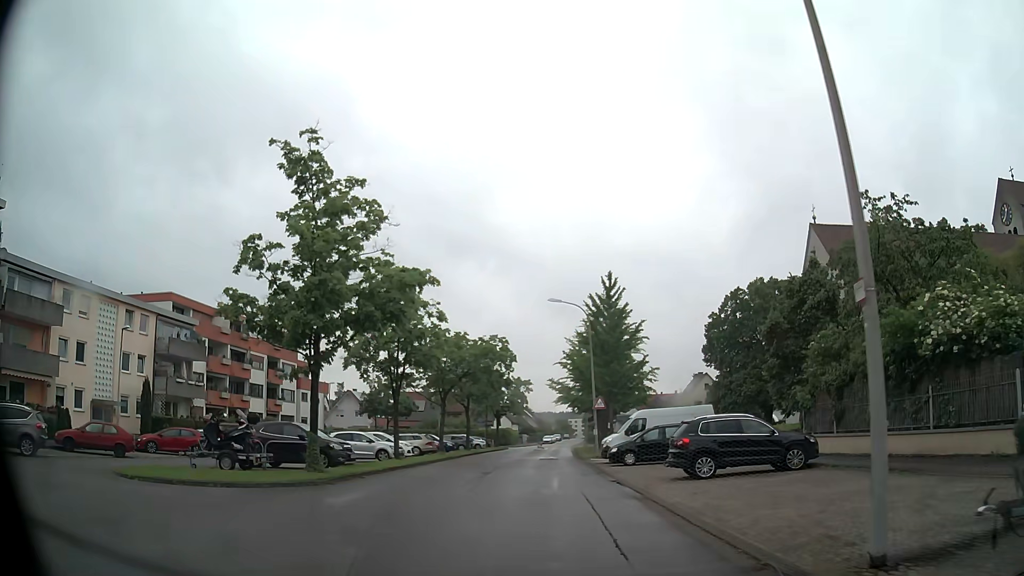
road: residential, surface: asphalt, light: Day
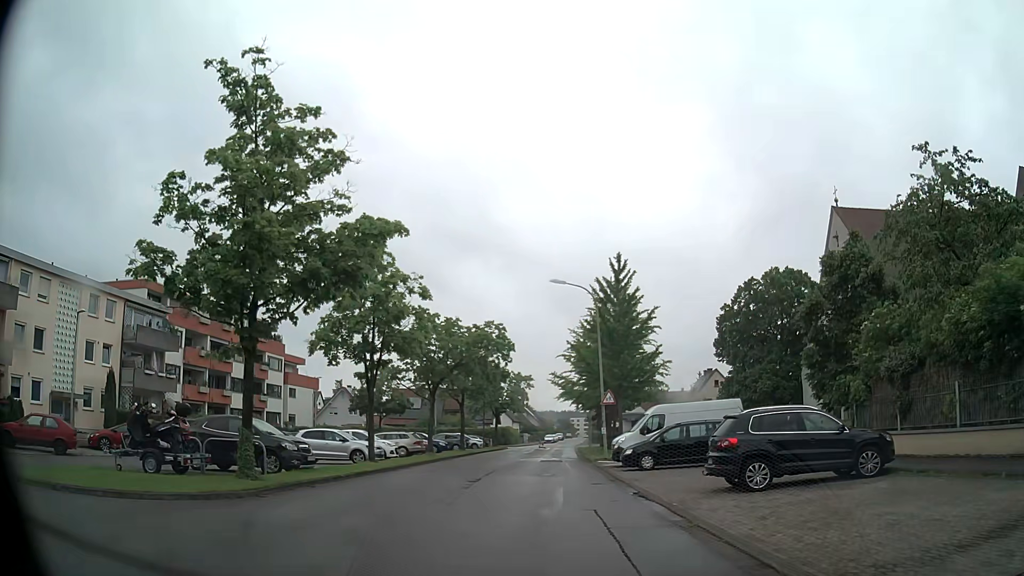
(0.0, +4.5) m; 0°
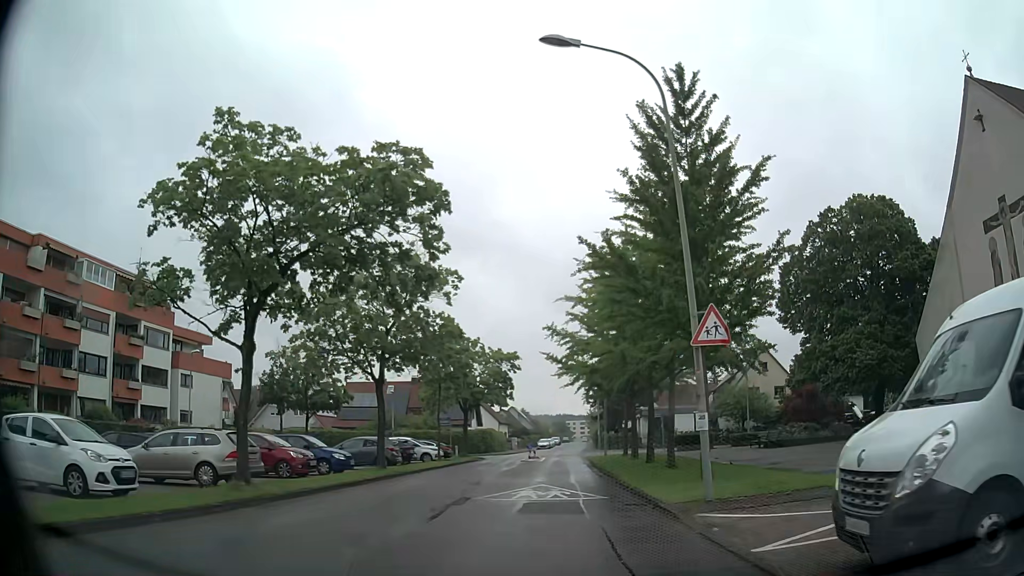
(-0.2, +22.3) m; 0°
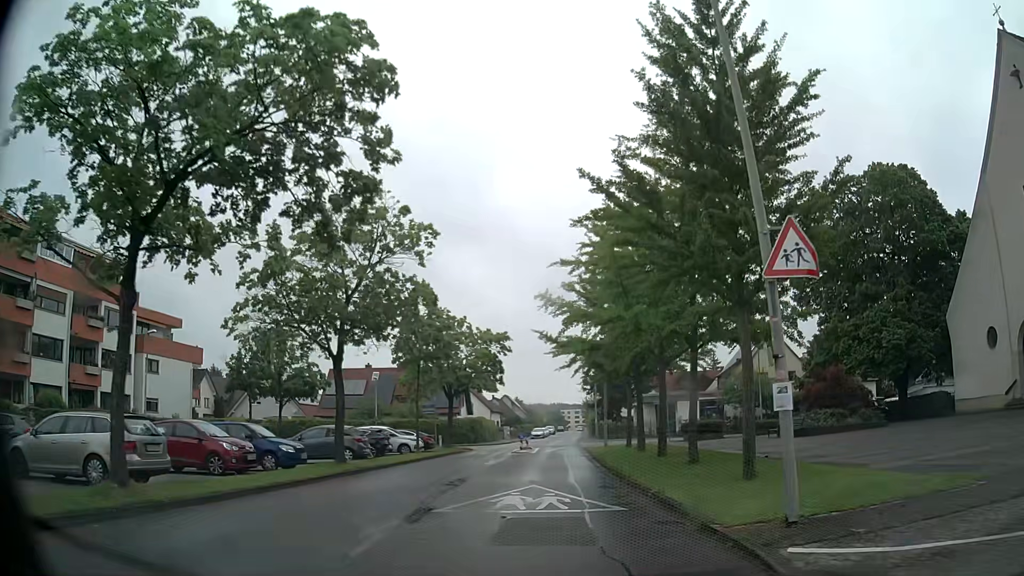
(0.0, +4.5) m; +1°
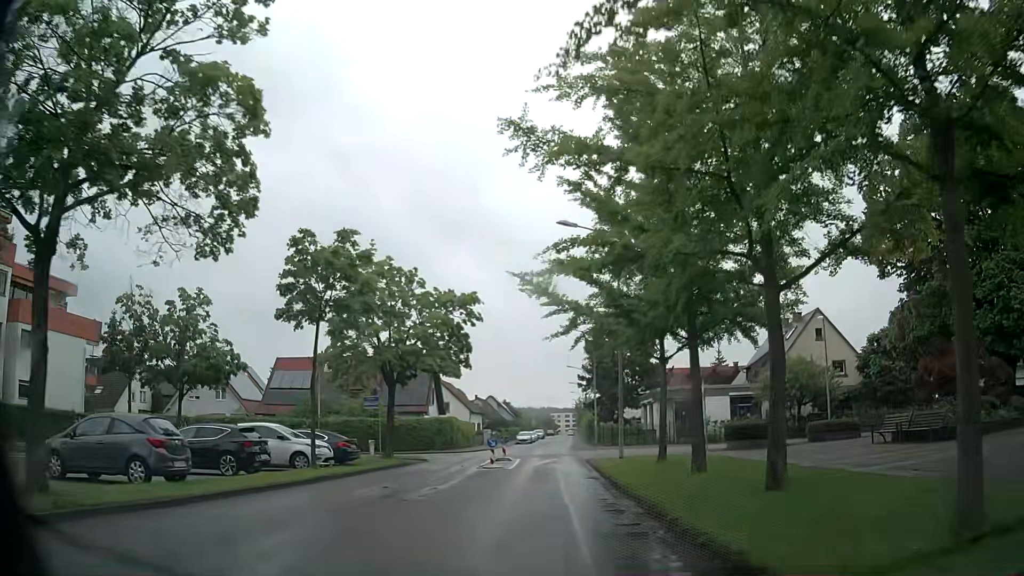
(+0.1, +13.4) m; +2°
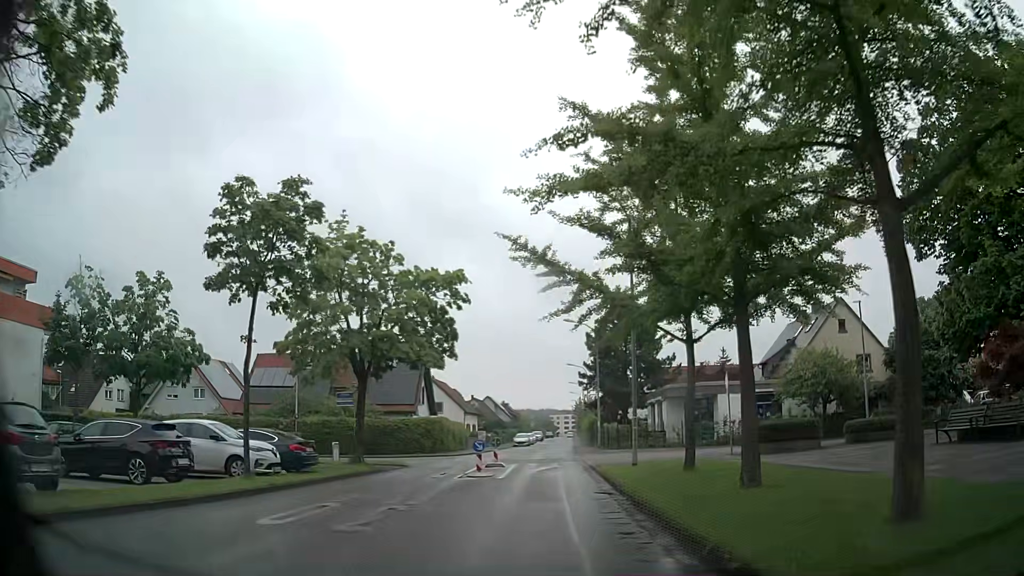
(-0.1, +4.5) m; 0°
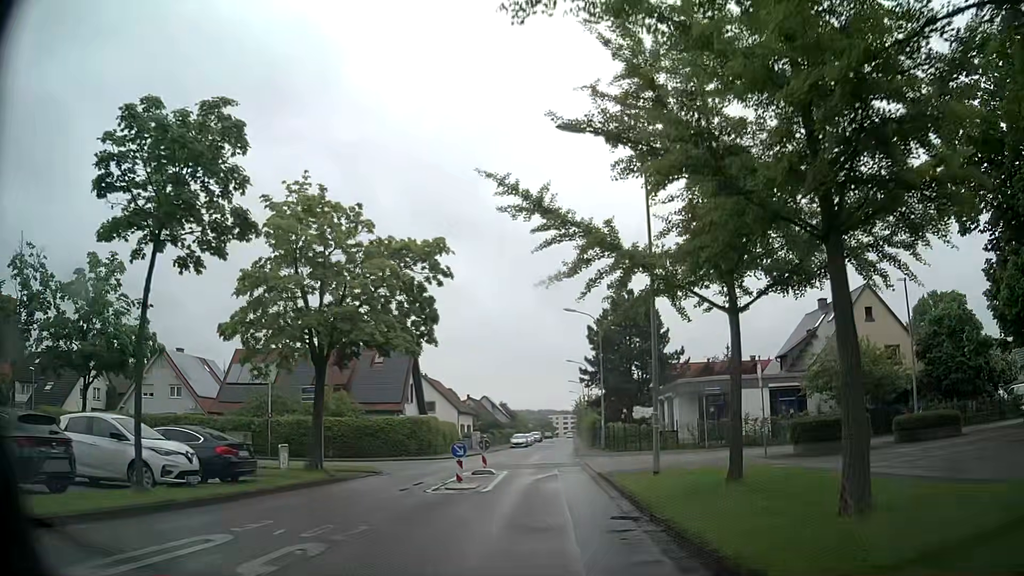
(-0.1, +4.5) m; -1°
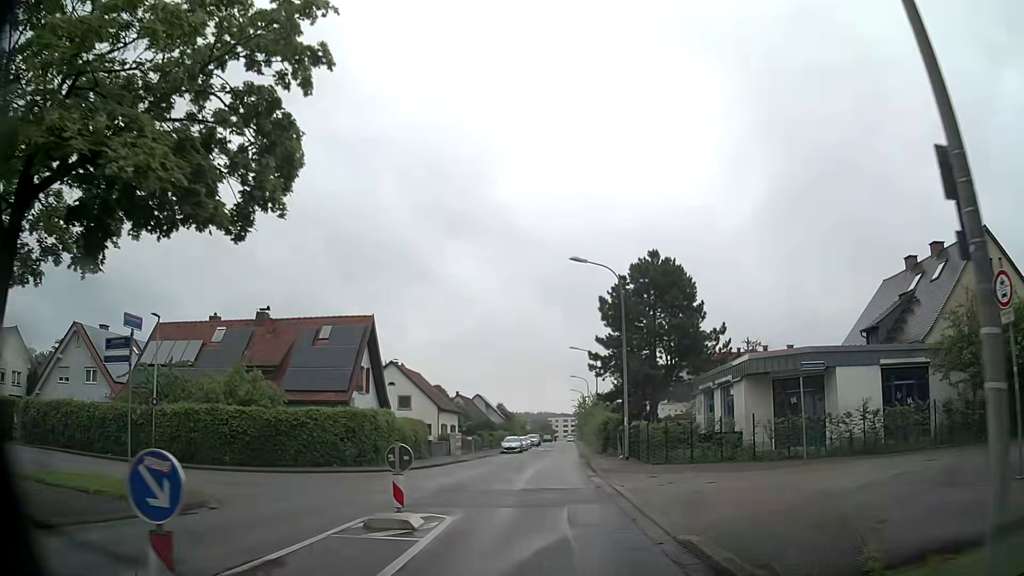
(+0.1, +13.4) m; 0°
(0, +10) (0, +20) (0, +30) (+1, +40) (+1, +50) (+2, +60) (+2, +70) (+2, +80) (+3, +90) (+3, +100) m
